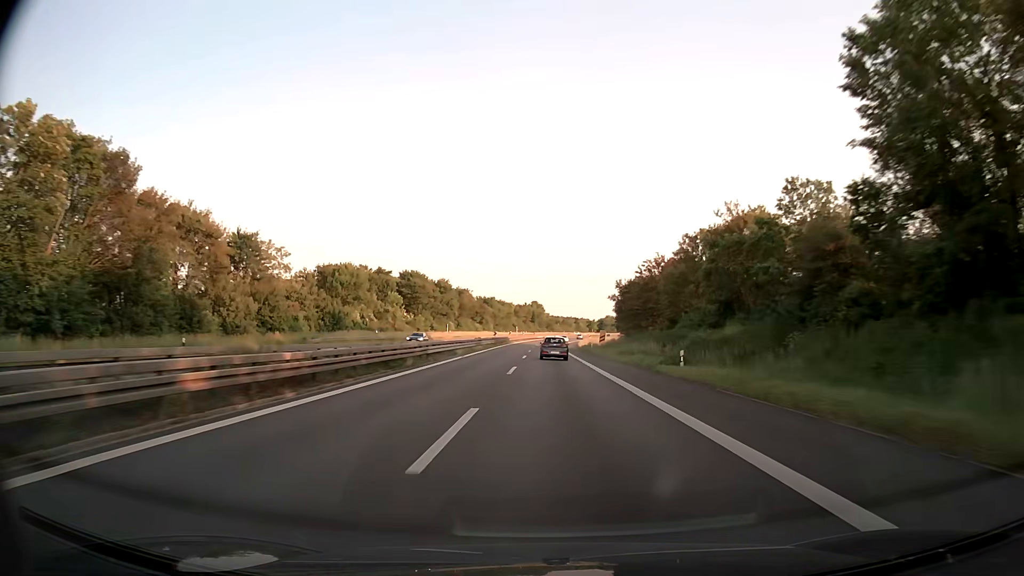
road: trunk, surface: asphalt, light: Day
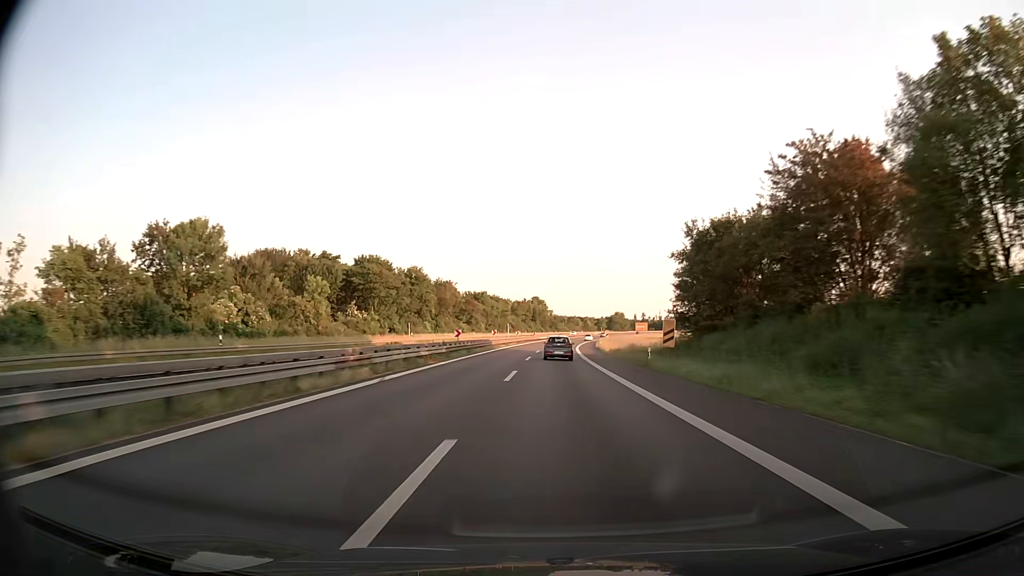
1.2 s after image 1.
(-0.2, +40.1) m; 0°
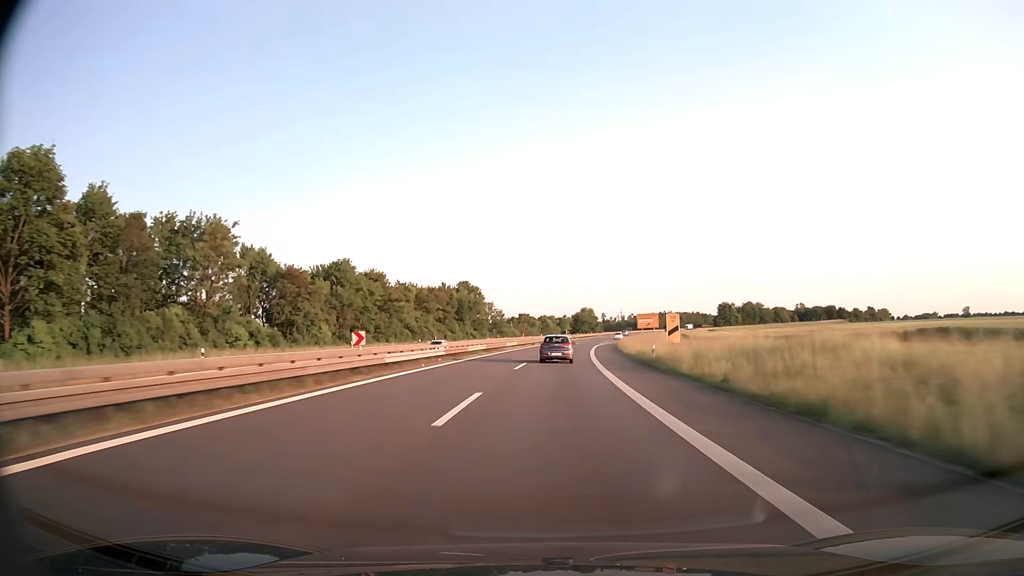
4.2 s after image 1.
(+2.7, +100.9) m; +4°
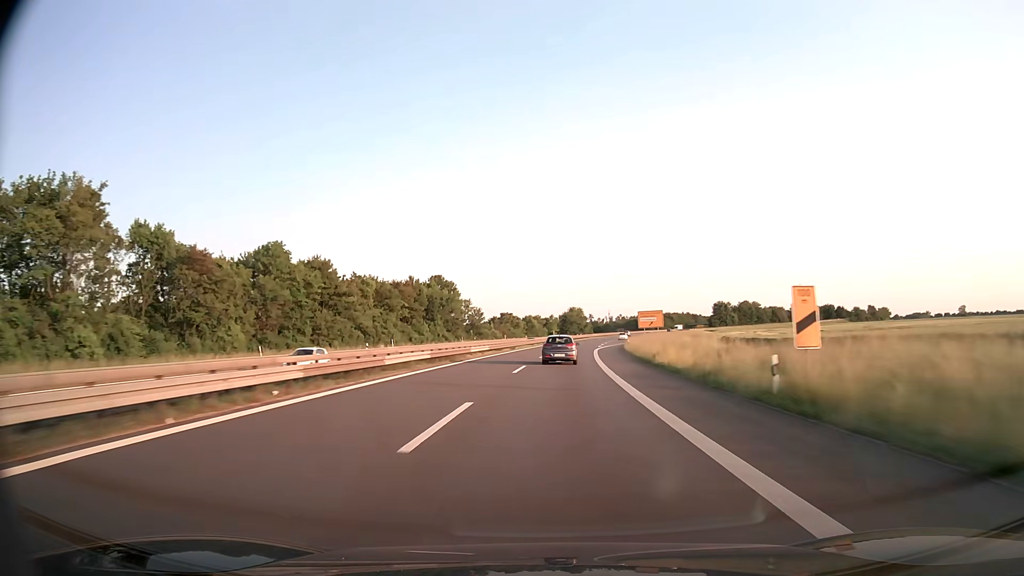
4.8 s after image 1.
(+0.2, +20.4) m; +1°
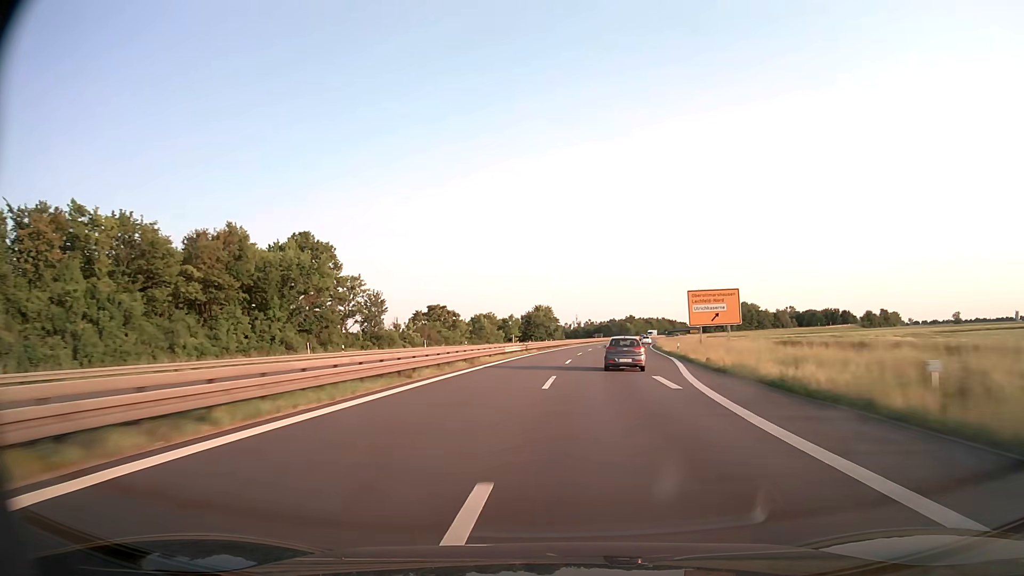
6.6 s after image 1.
(+1.6, +62.0) m; +3°
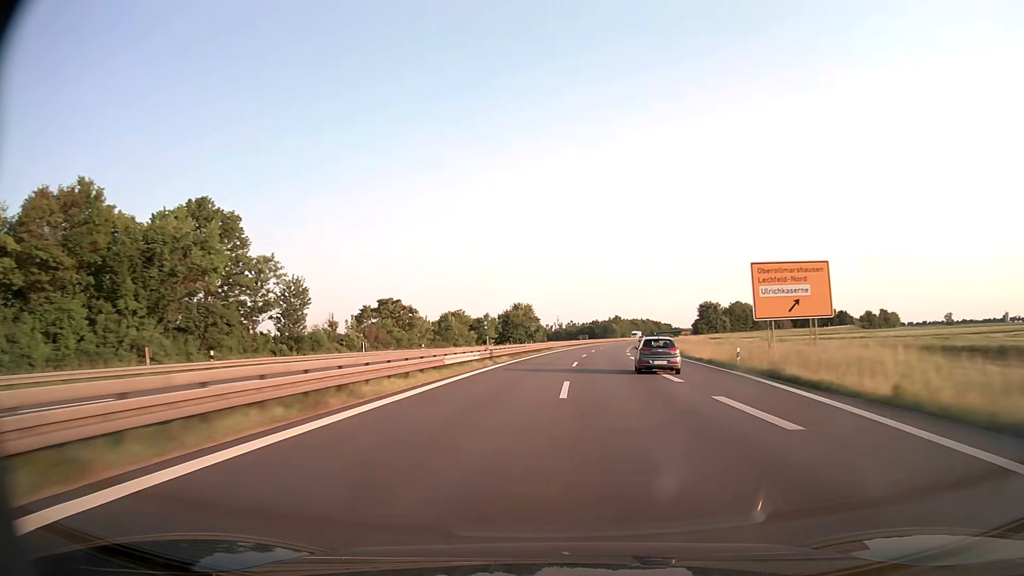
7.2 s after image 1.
(+0.3, +21.0) m; +2°
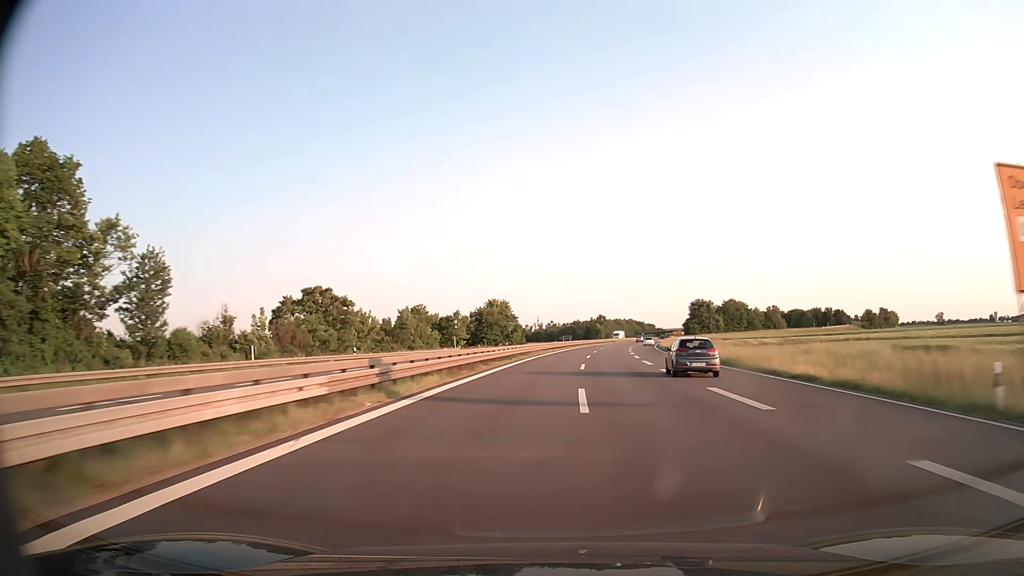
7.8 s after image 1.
(+0.3, +21.2) m; +2°
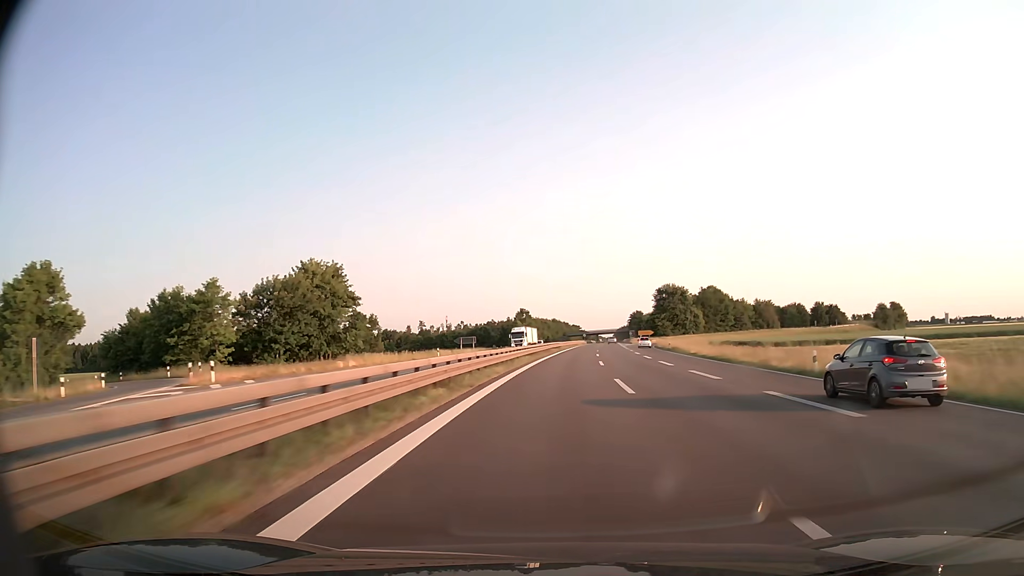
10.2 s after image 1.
(+5.3, +86.1) m; +7°
(0, +10) (0, +20) (+1, +30) (+1, +40) (+2, +50) (+2, +60) (+3, +70) (+4, +80) (+5, +90) (+6, +100) m
